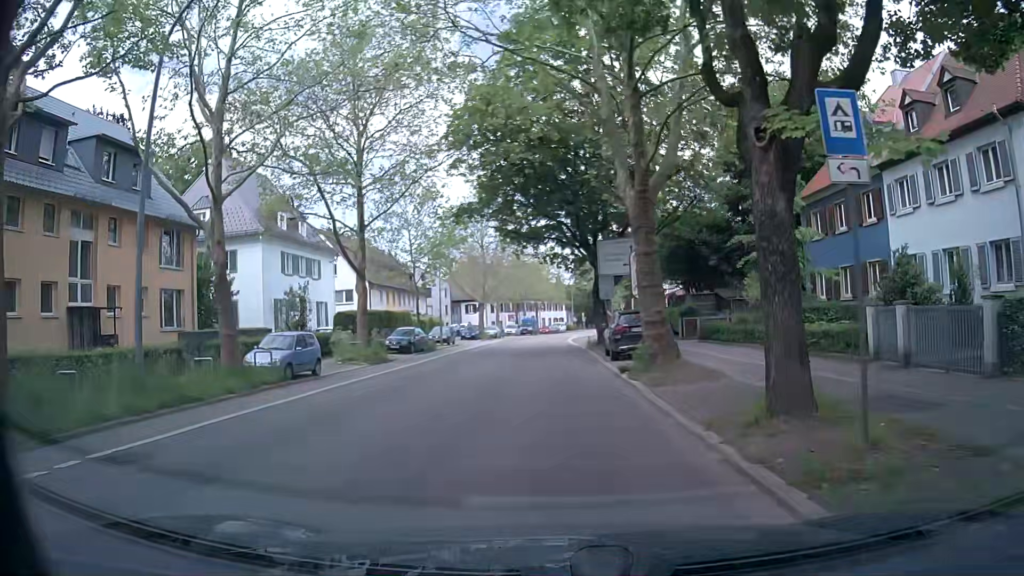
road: secondary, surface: asphalt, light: Day
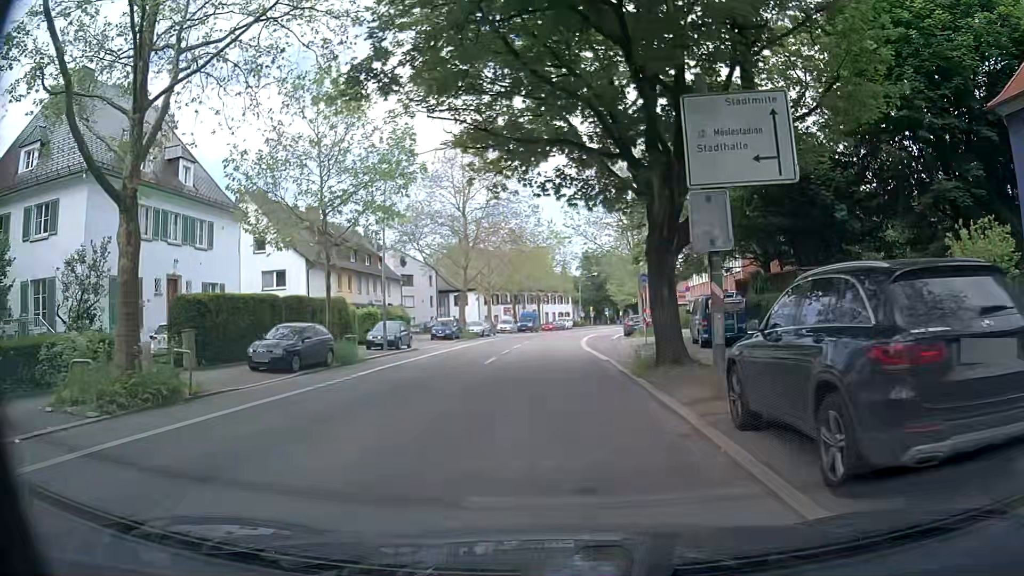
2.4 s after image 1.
(+0.3, +18.0) m; +1°
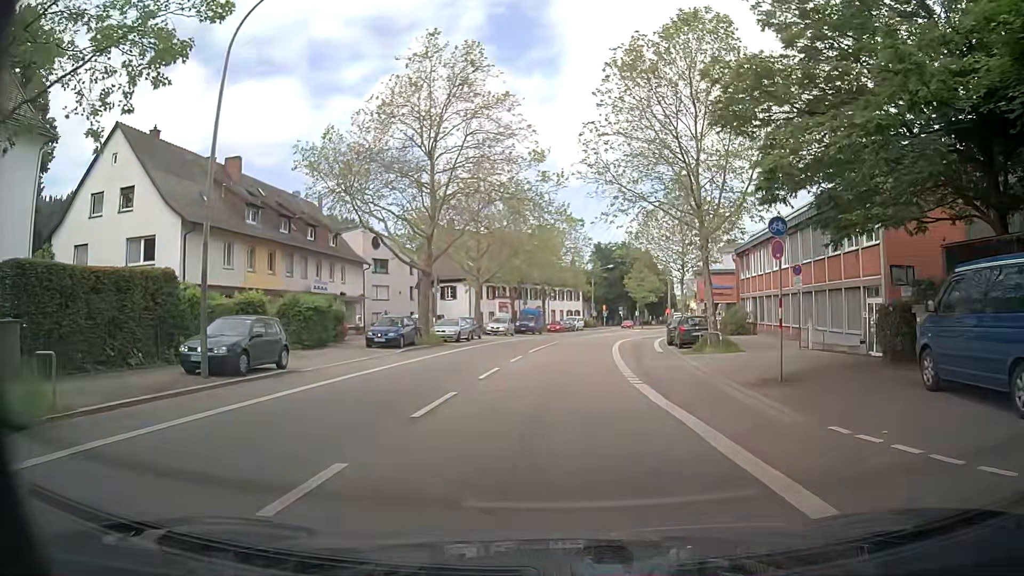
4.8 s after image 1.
(-0.2, +18.1) m; -1°
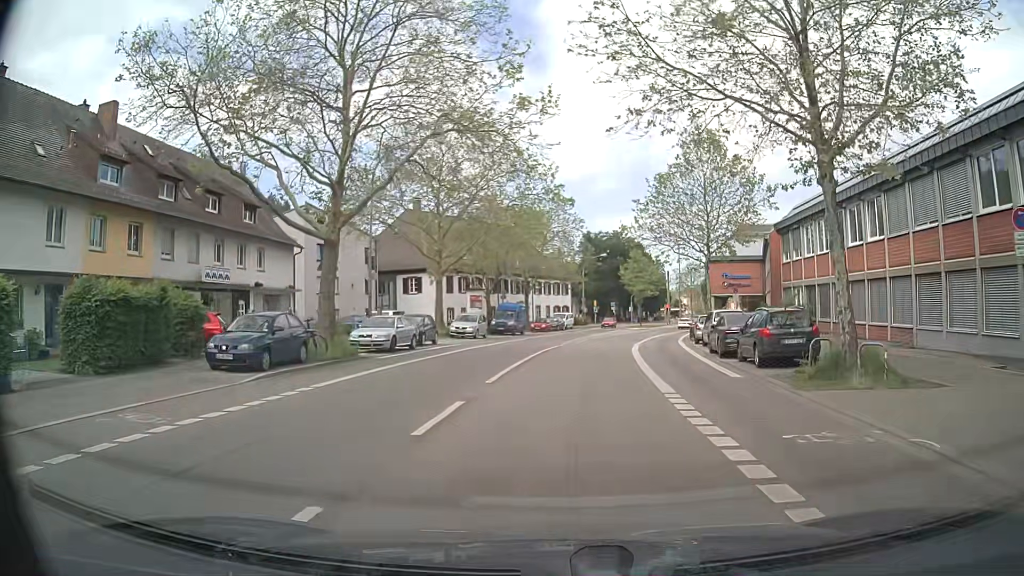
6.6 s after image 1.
(+0.2, +13.4) m; +2°
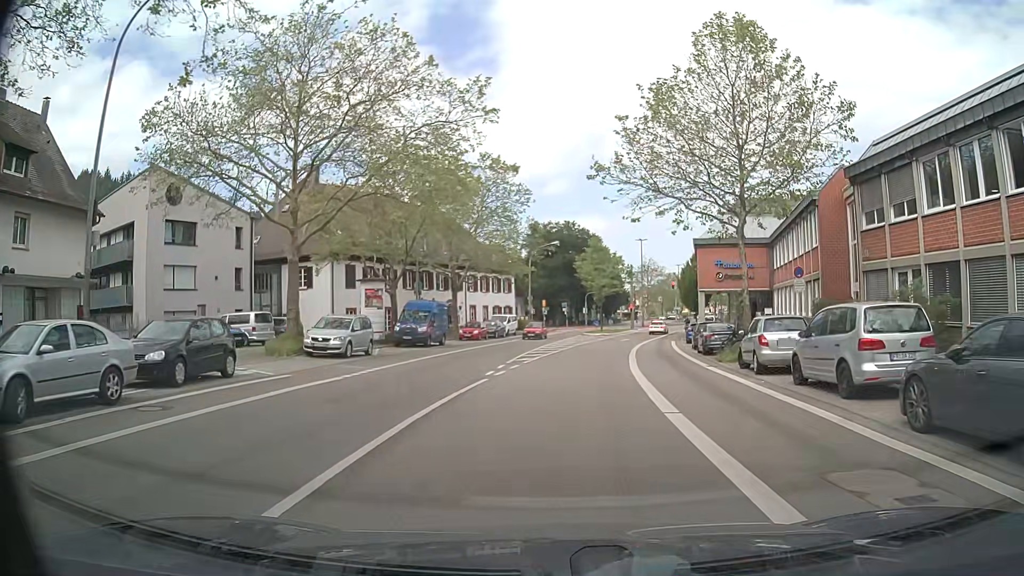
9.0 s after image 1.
(+0.7, +17.8) m; +5°
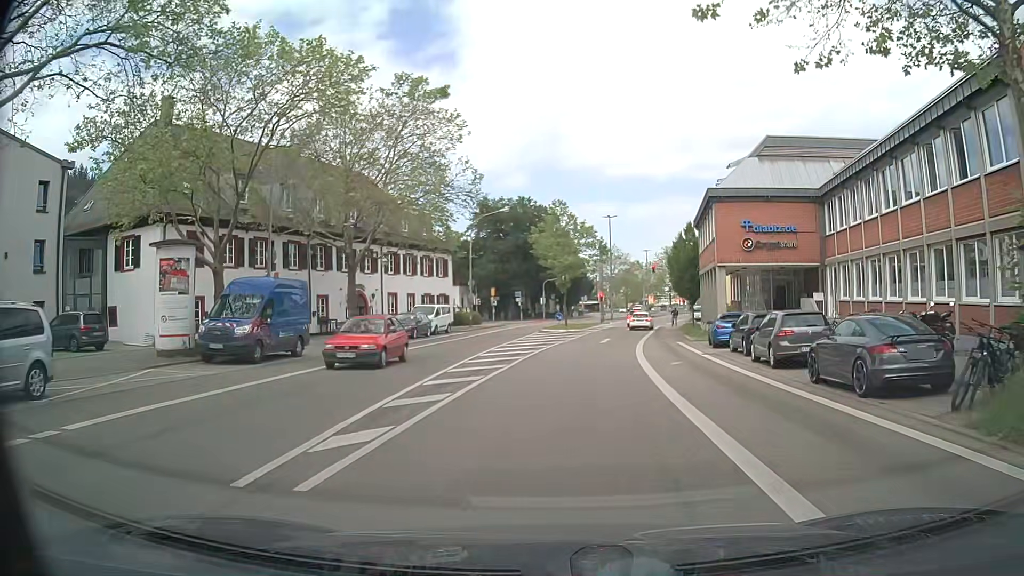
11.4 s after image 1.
(+0.4, +18.0) m; +3°
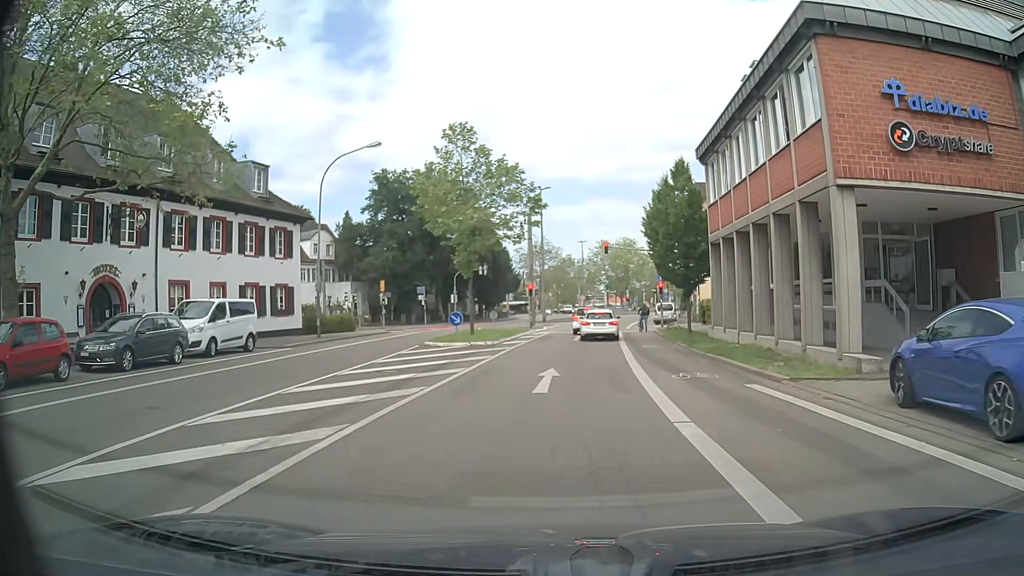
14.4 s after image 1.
(+1.2, +22.1) m; +6°
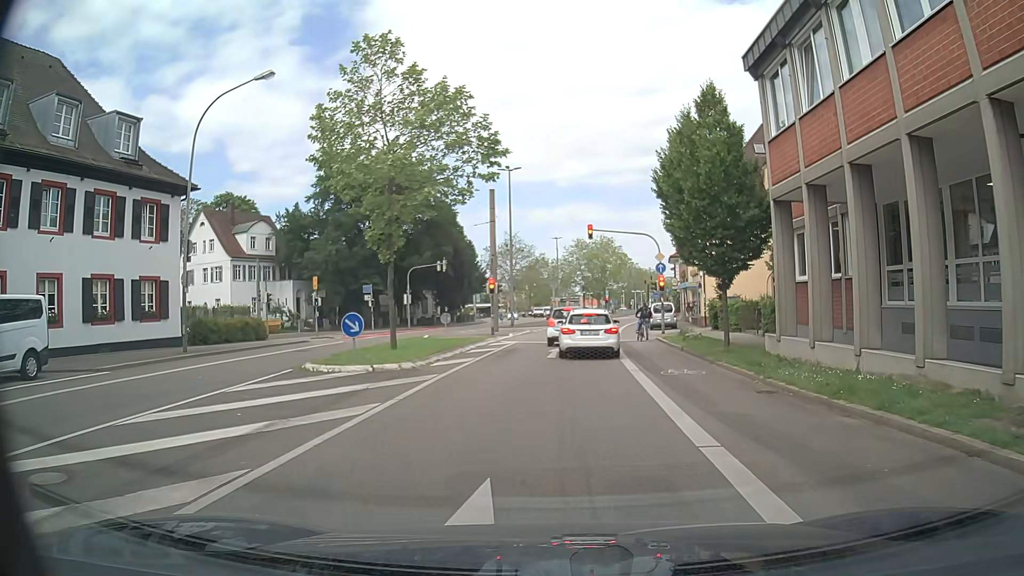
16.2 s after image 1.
(+0.1, +11.1) m; +3°
